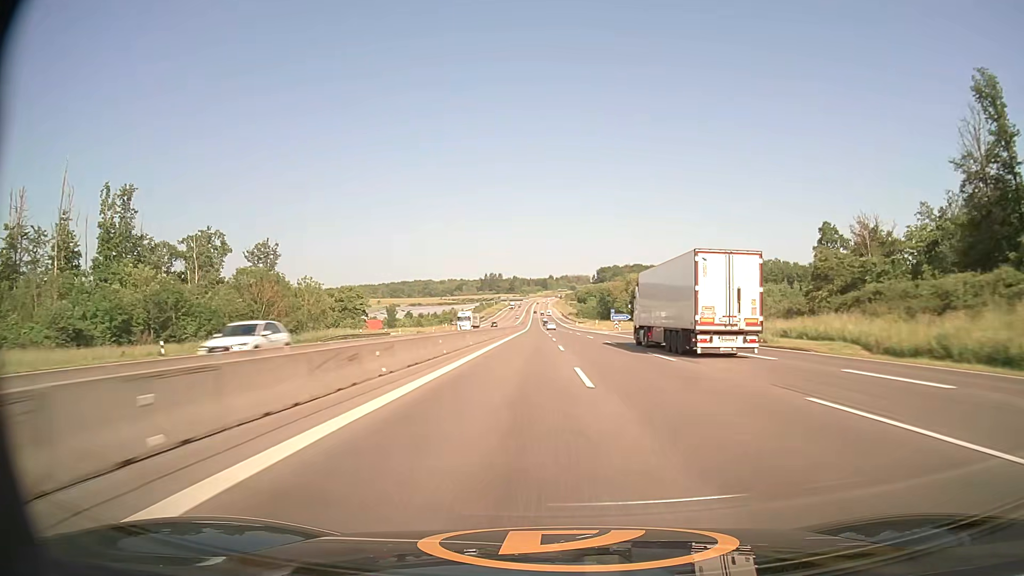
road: motorway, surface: asphalt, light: Day
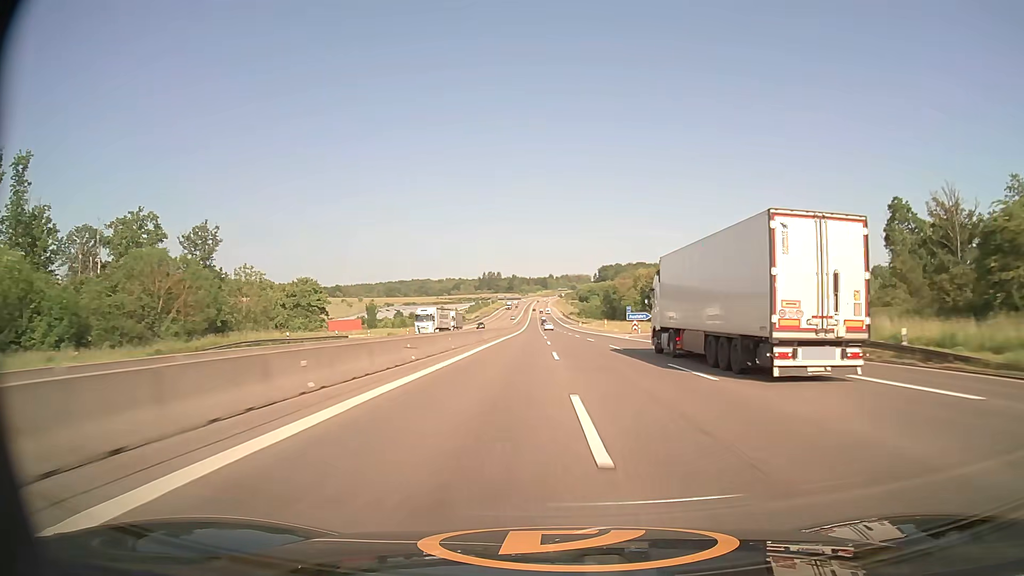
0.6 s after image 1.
(0.0, +25.3) m; 0°
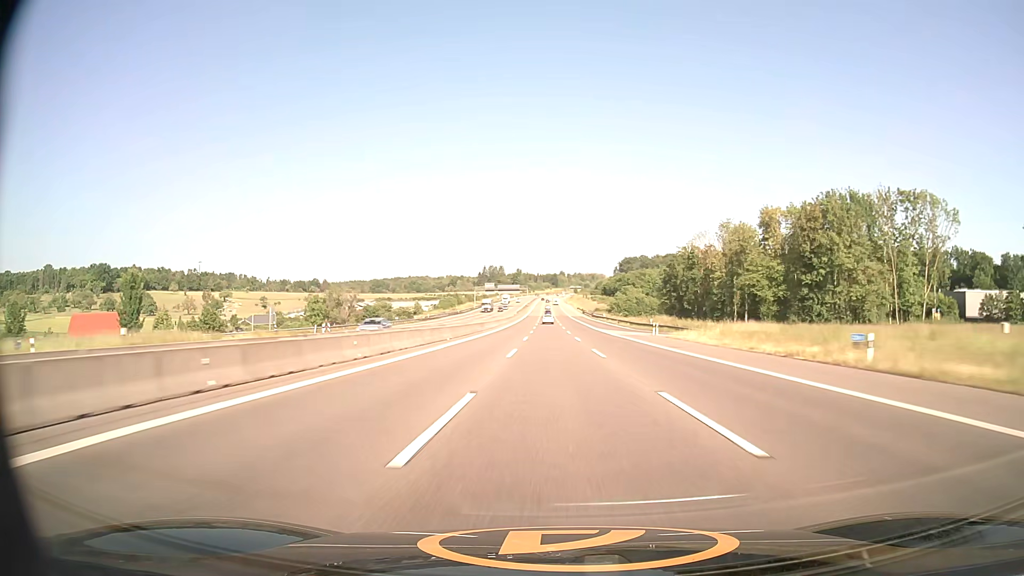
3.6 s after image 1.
(-1.0, +127.1) m; -1°
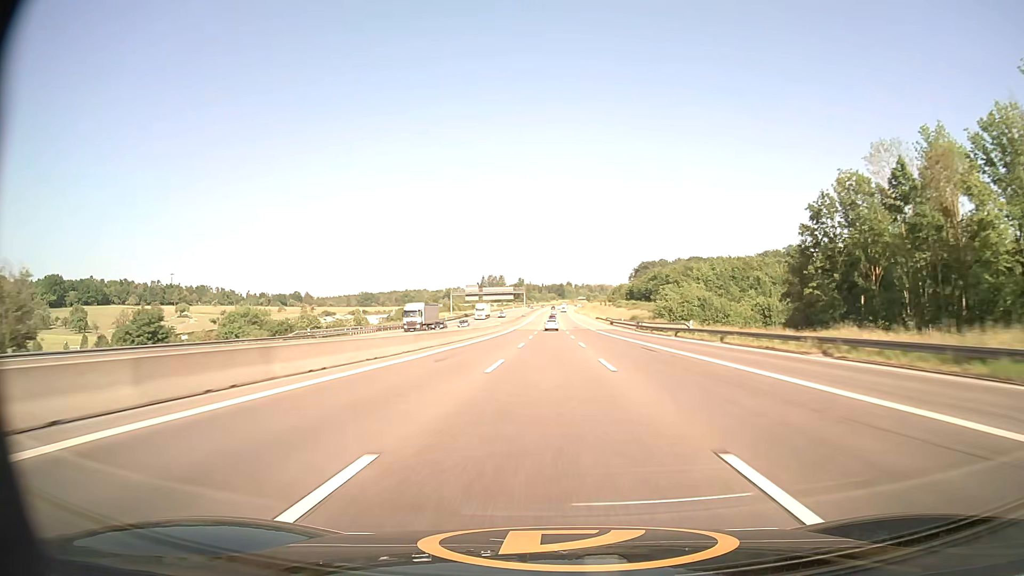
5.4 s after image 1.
(-0.4, +79.2) m; 0°
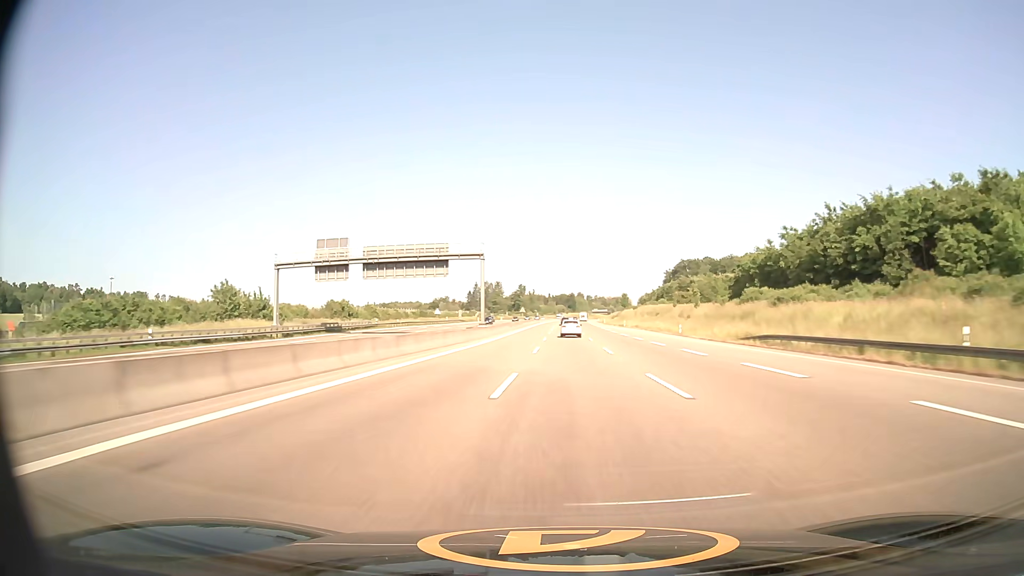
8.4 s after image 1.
(-0.9, +131.9) m; -1°
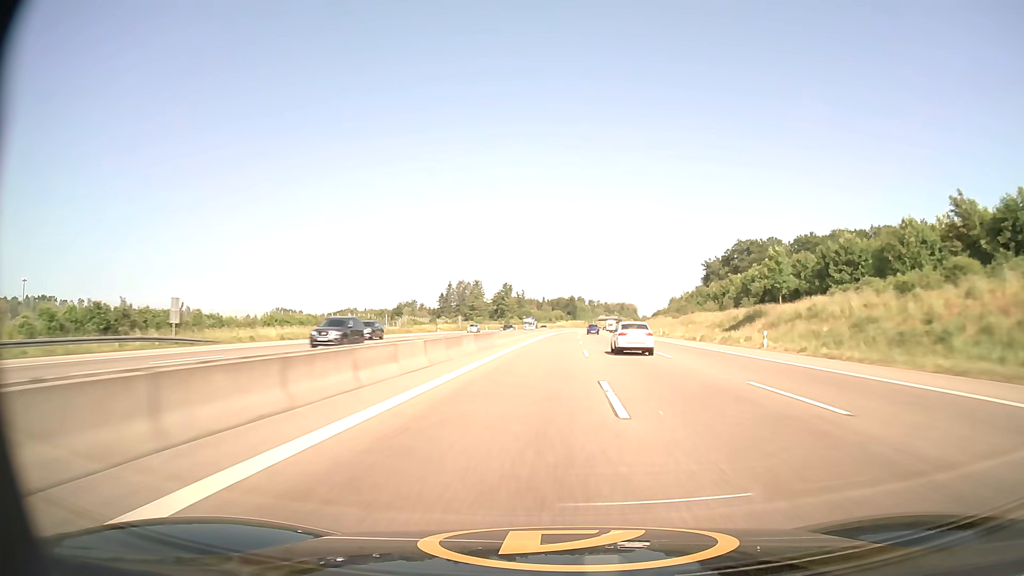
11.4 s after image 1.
(-0.2, +127.7) m; 0°
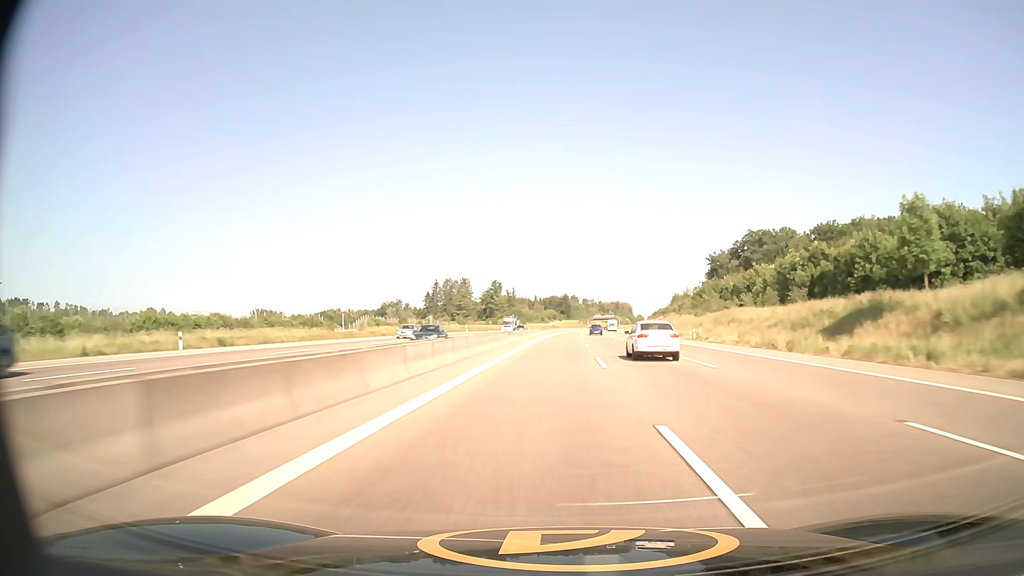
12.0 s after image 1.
(+0.2, +25.2) m; +1°
